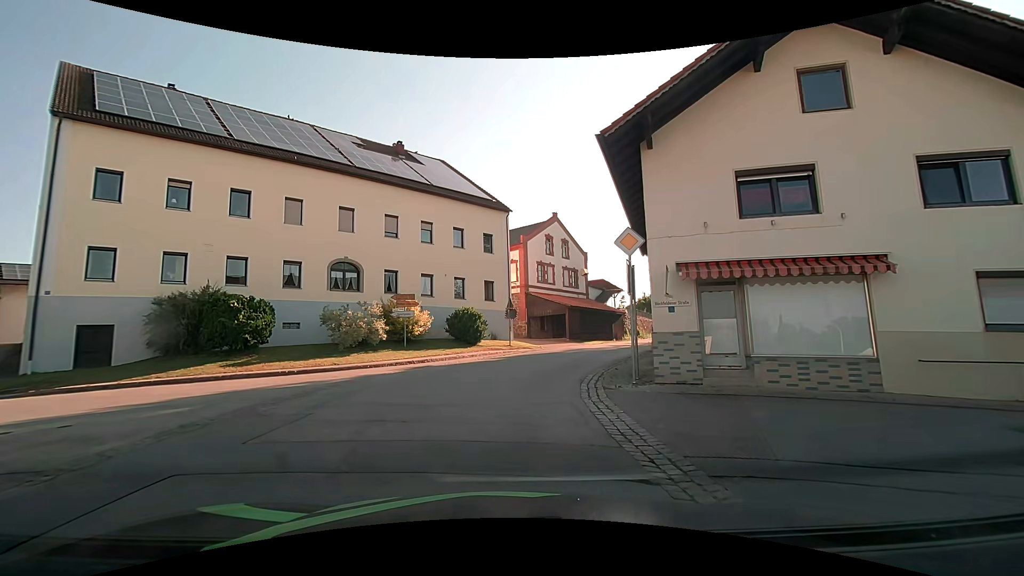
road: secondary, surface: asphalt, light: Day
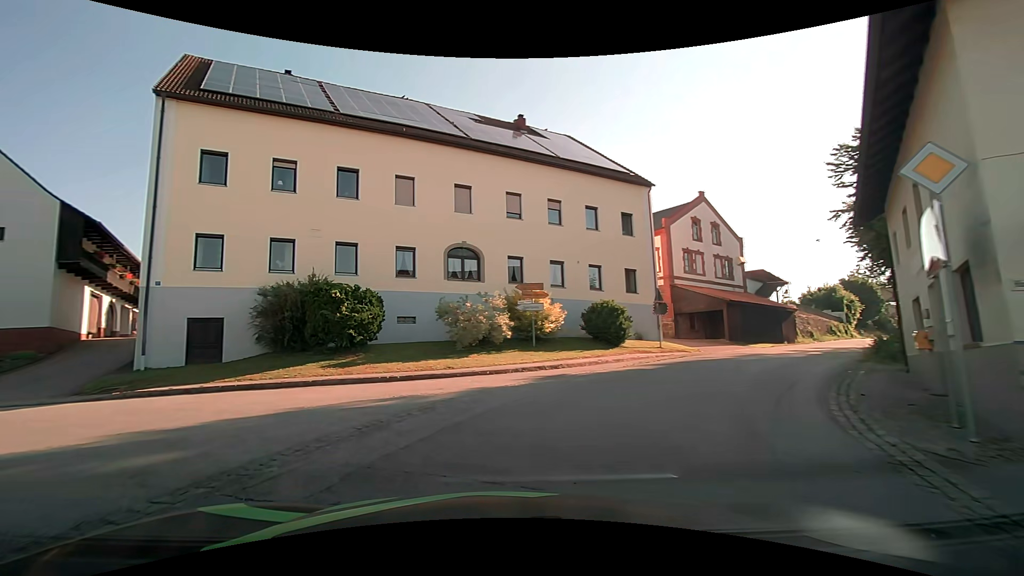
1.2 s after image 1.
(-0.5, +5.1) m; -15°
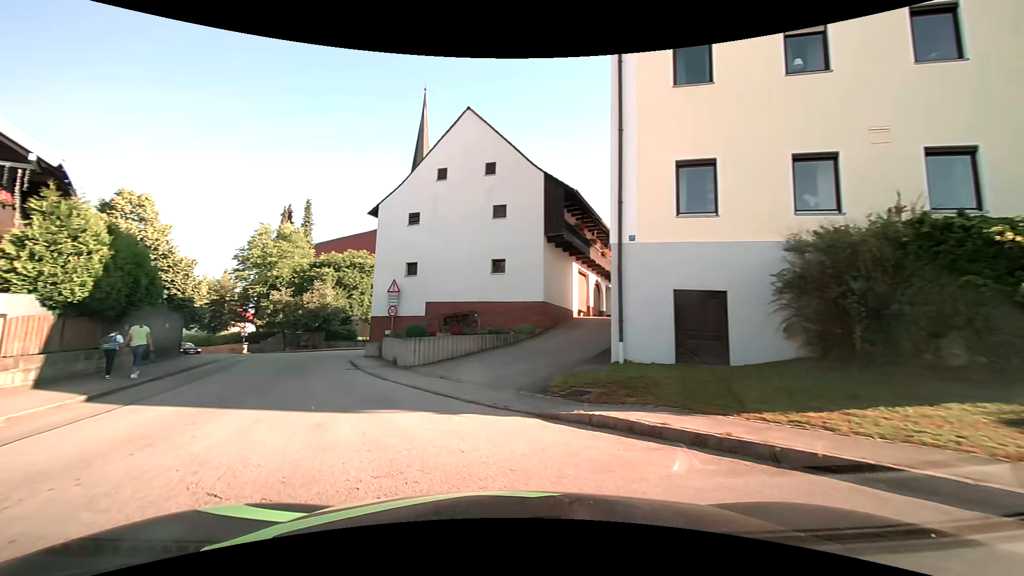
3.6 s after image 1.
(-4.1, +8.6) m; -51°
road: tertiary
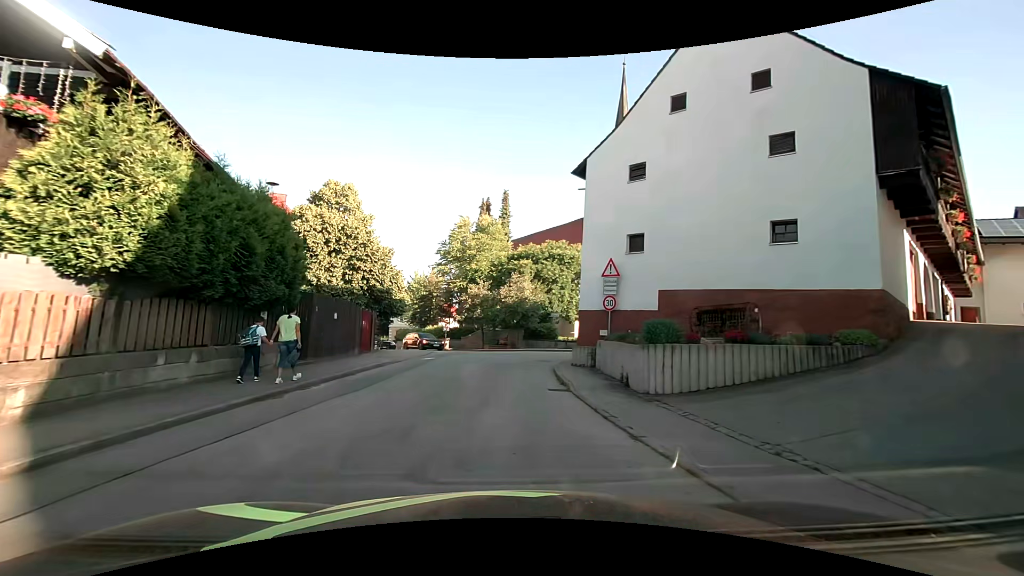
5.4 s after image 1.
(-1.8, +8.2) m; -20°
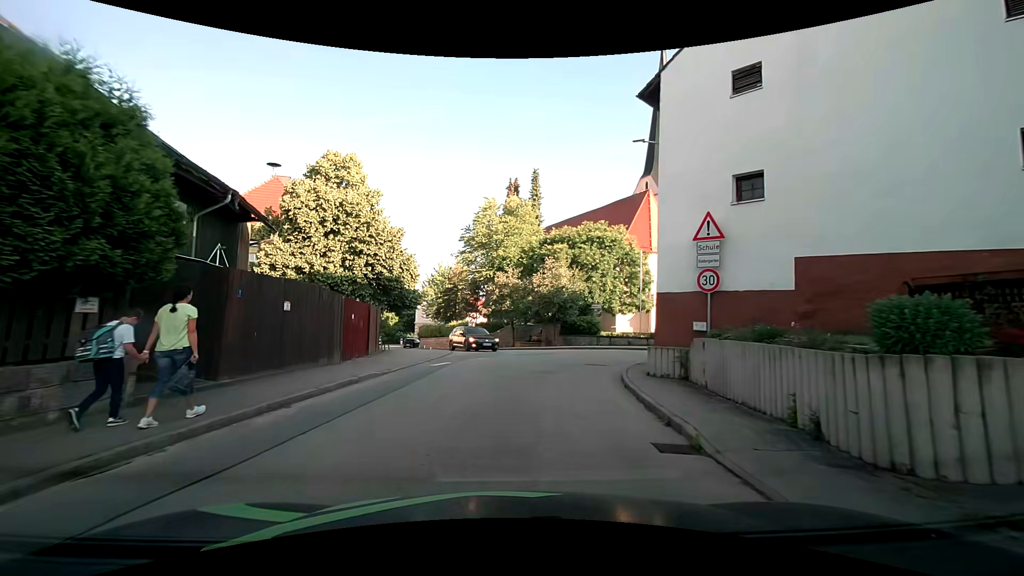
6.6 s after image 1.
(-0.3, +6.5) m; -5°
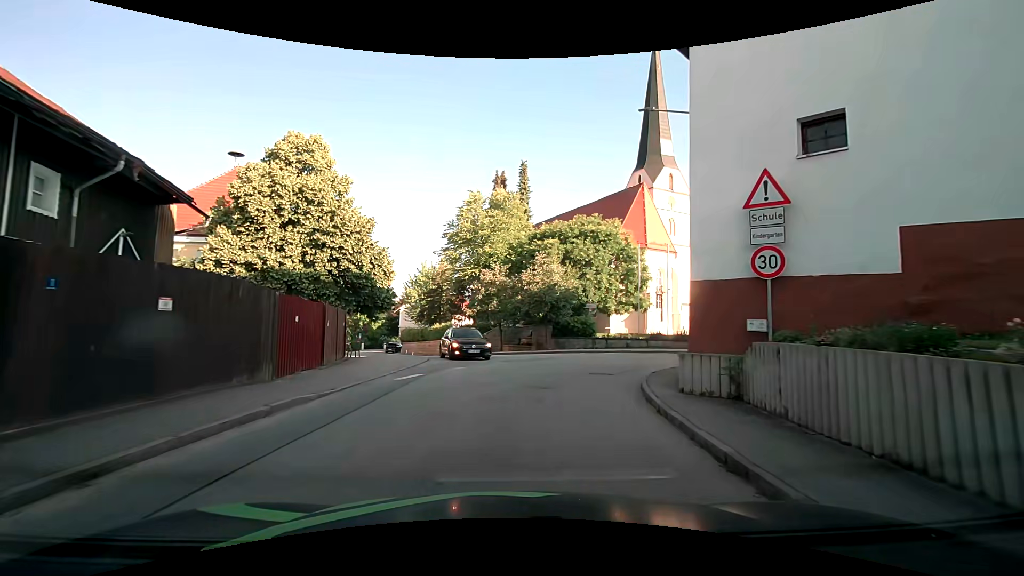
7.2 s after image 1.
(+0.1, +3.5) m; +2°
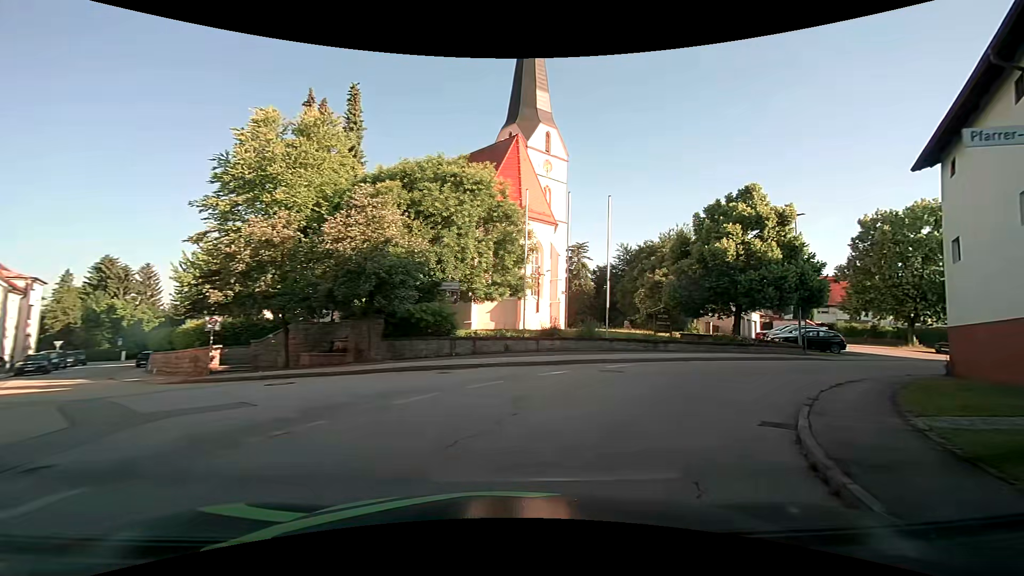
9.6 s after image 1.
(+1.5, +15.0) m; +15°
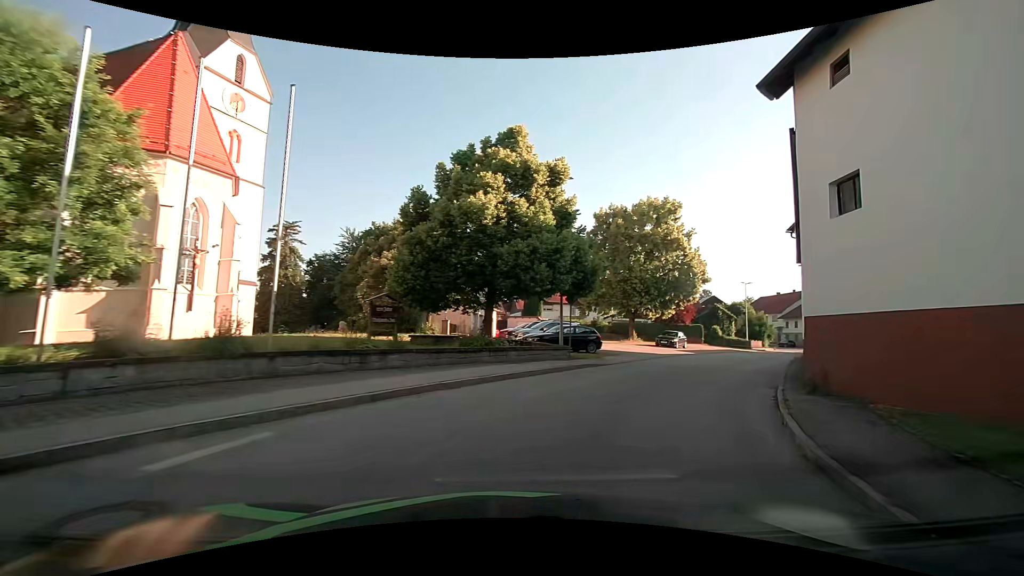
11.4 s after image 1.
(+3.1, +10.9) m; +31°
(+2, +10) (+7, +19) (+12, +27) (+17, +36) (+23, +44) (+29, +52) (+34, +60) (+40, +68) (+45, +77) (+49, +86) m
